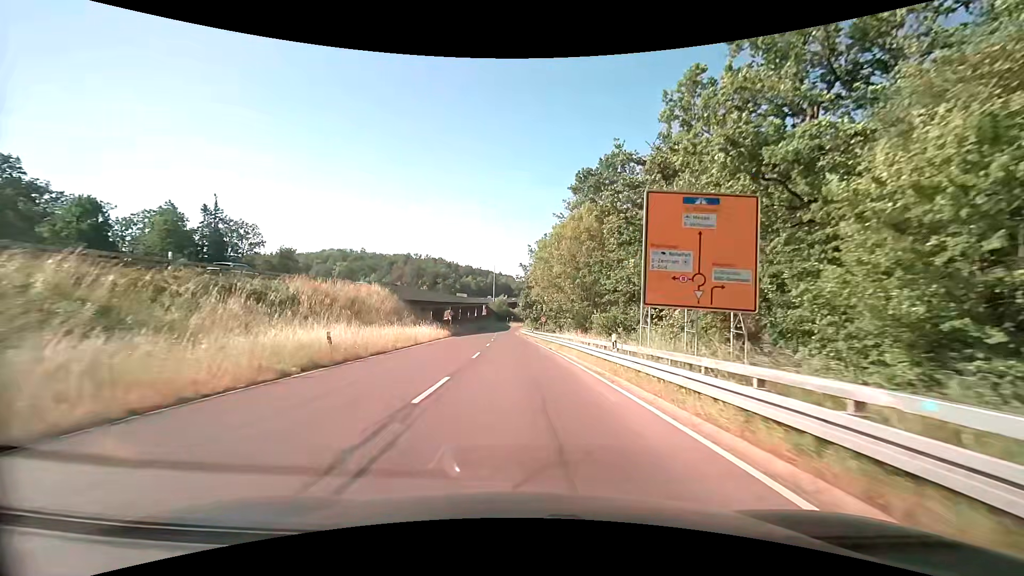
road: trunk_link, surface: asphalt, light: Day
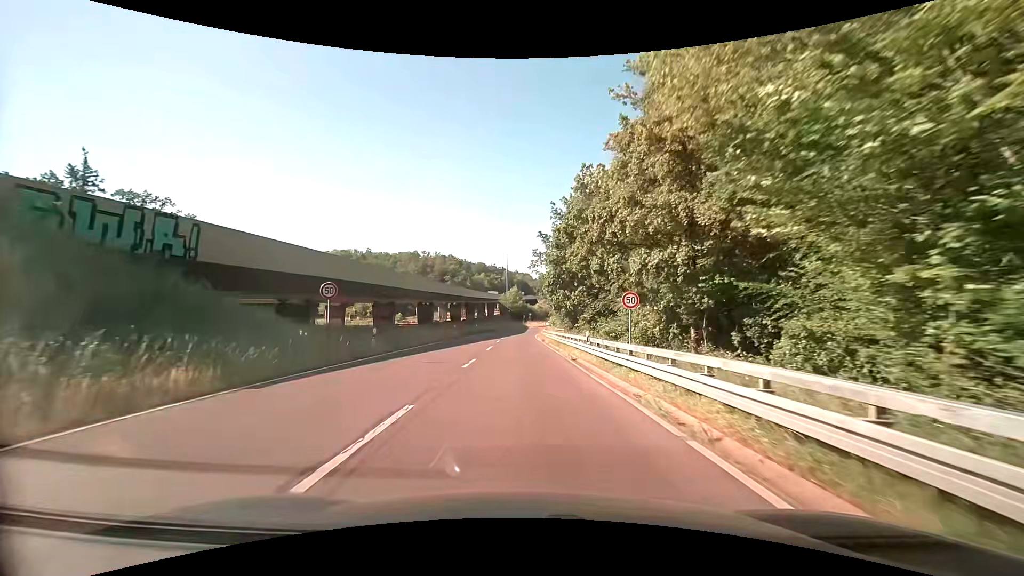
(-1.0, +40.5) m; -2°
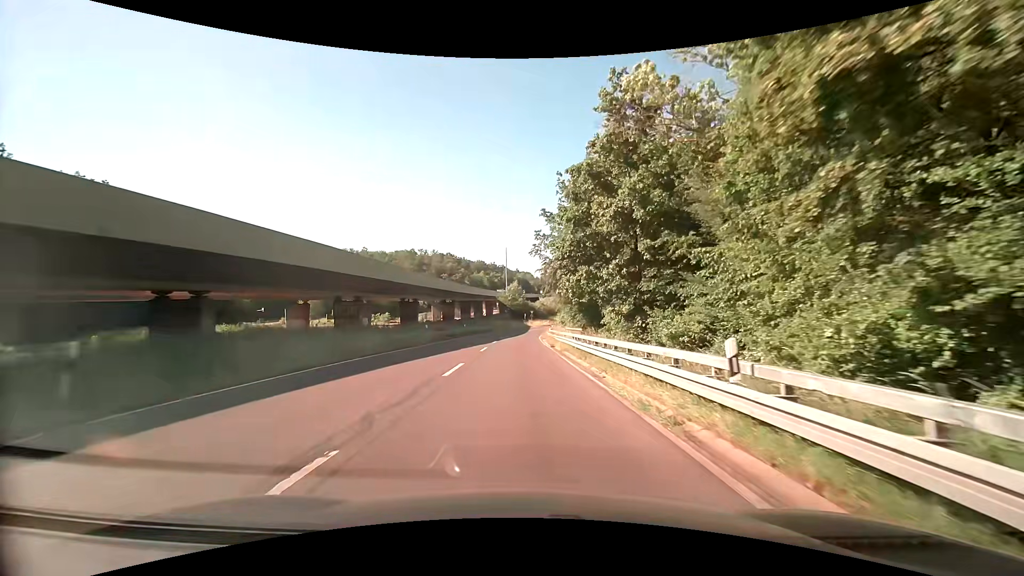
(-0.1, +14.9) m; 0°
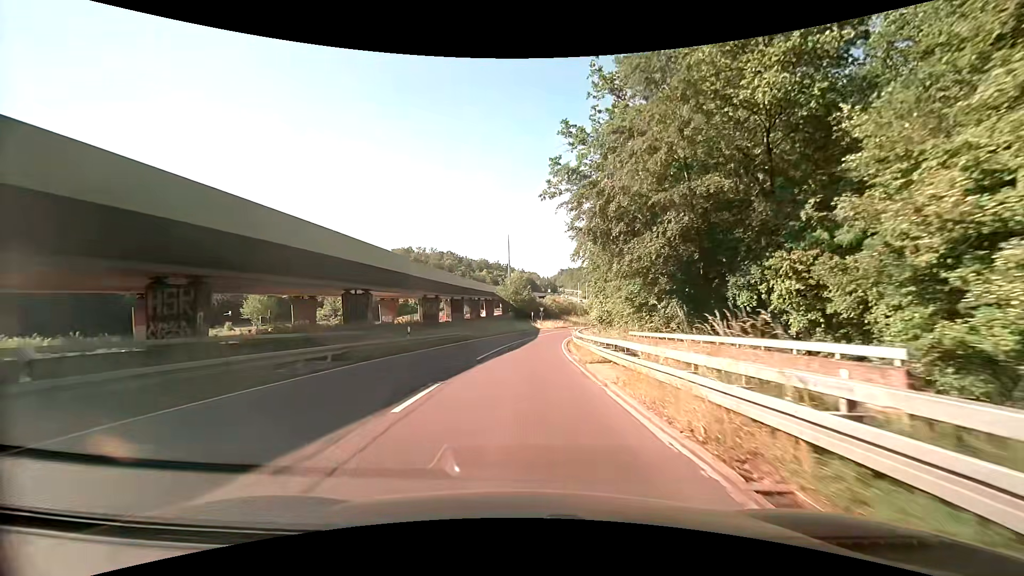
(-0.3, +29.2) m; -2°
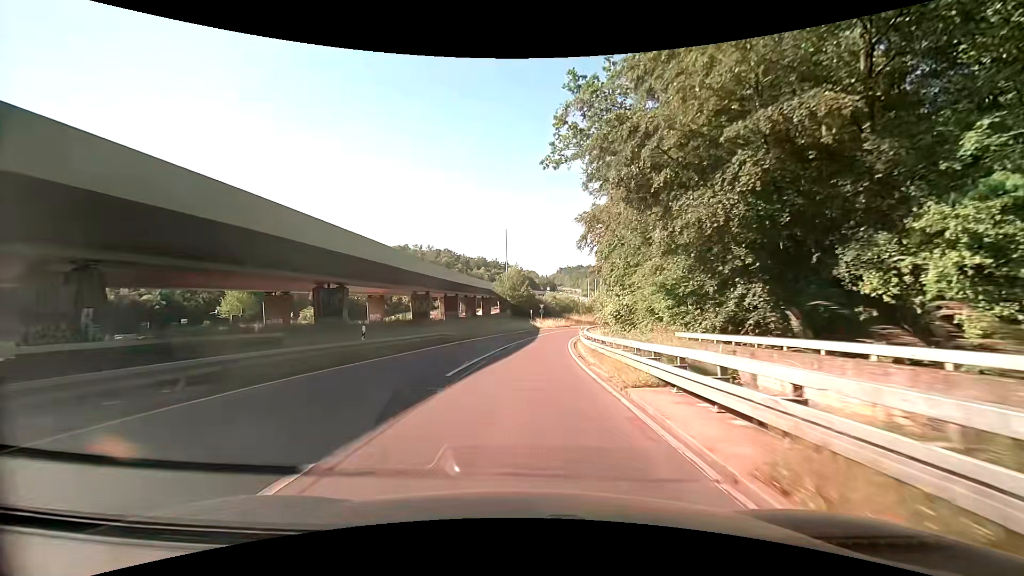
(+0.1, +7.2) m; 0°
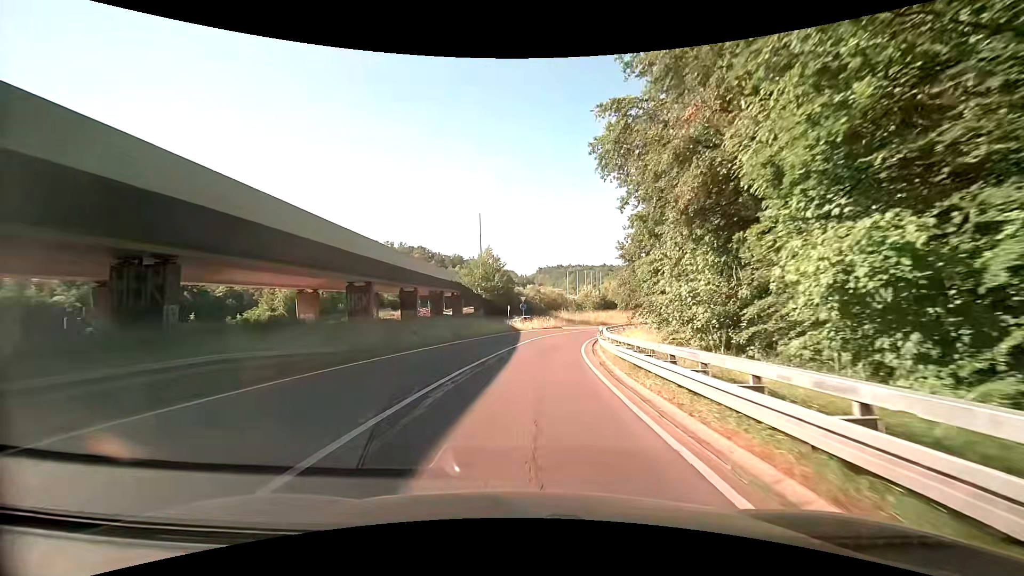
(+0.5, +21.2) m; +3°
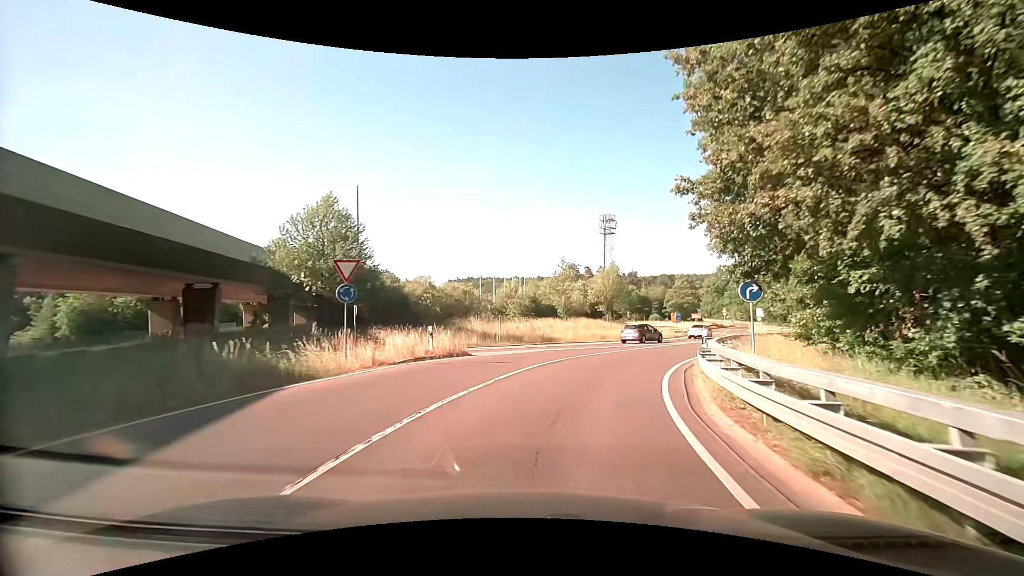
(+2.3, +33.2) m; +11°
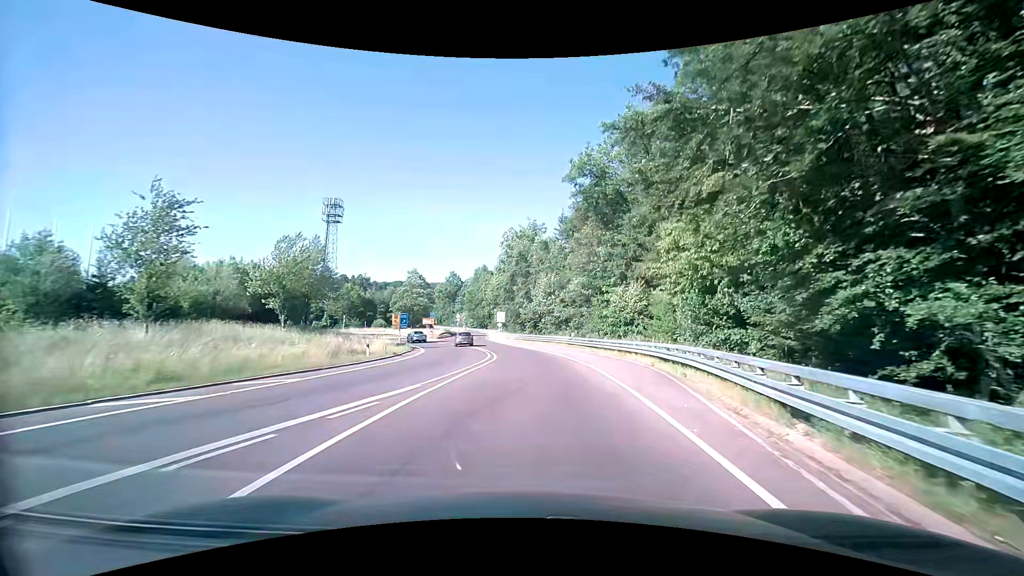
(+7.0, +26.9) m; +29°
(0, +10) (0, +20) (0, +30) (0, +40) (-2, +50) (-3, +60) (-5, +70) (-6, +79) (-7, +89) (-8, +99) m
